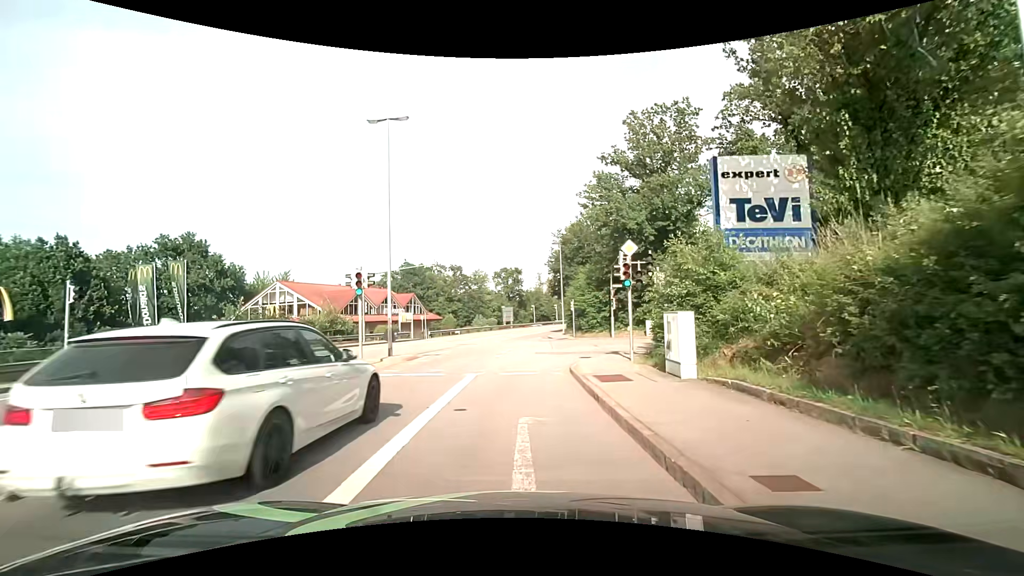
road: tertiary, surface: asphalt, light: Day
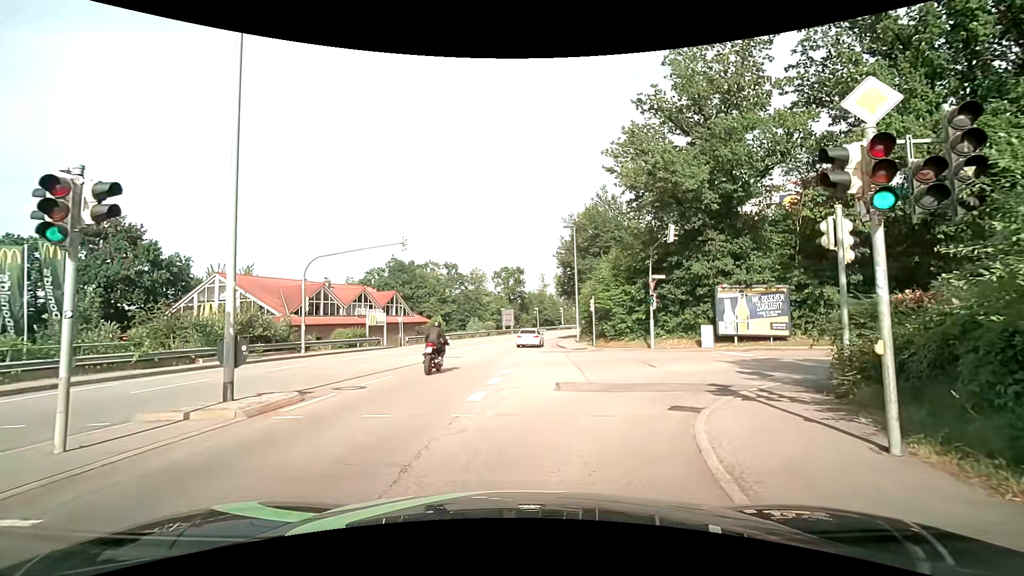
(-0.1, +11.4) m; 0°
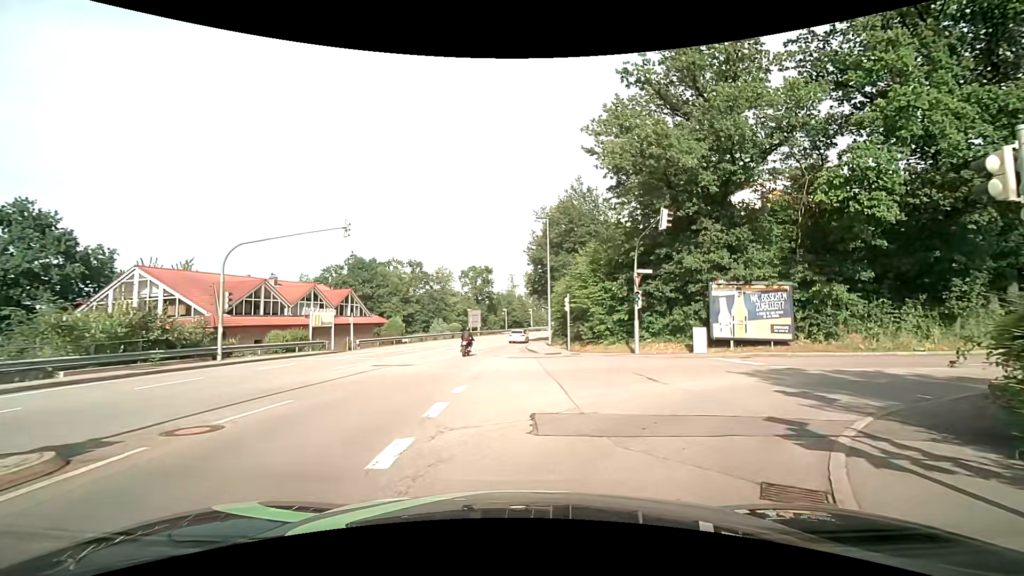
(0.0, +4.5) m; +3°
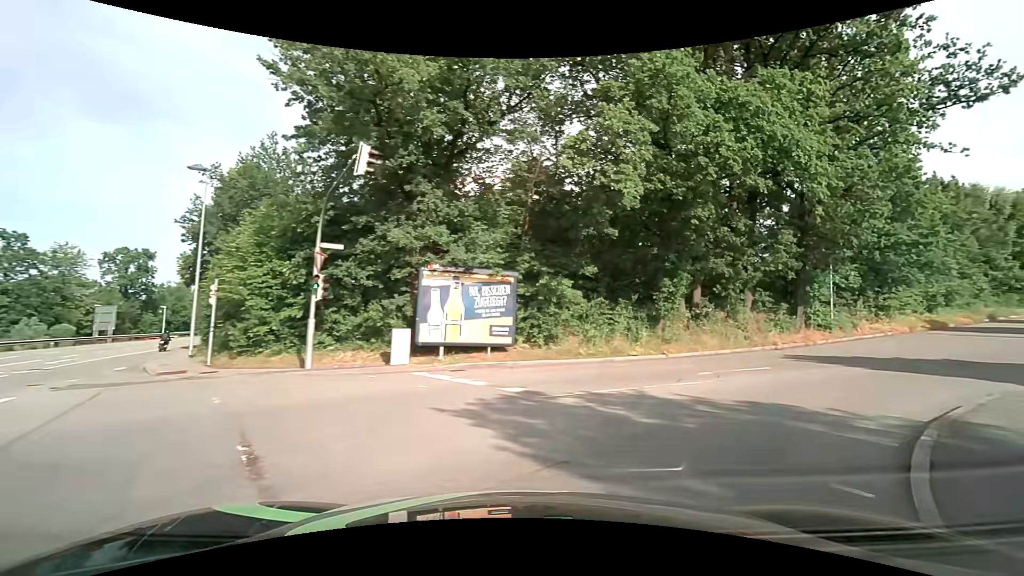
(+1.9, +8.2) m; +29°
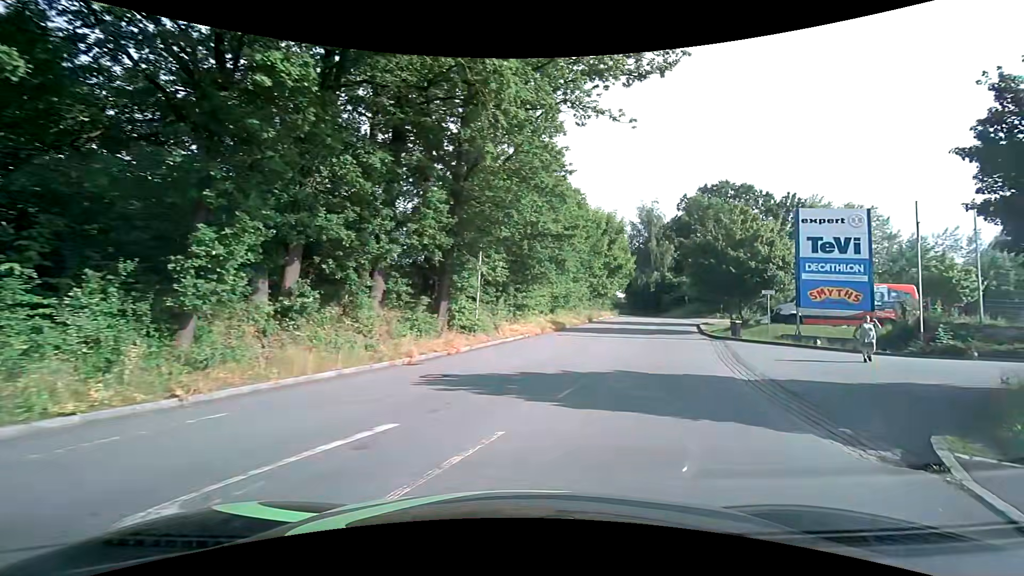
(+4.4, +10.6) m; +41°
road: residential
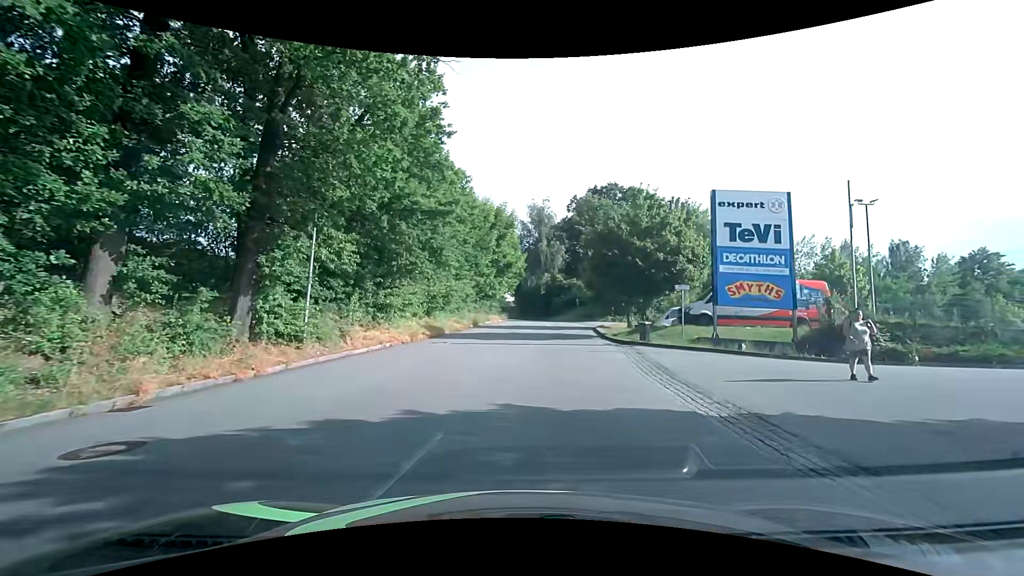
(+1.0, +6.3) m; +14°
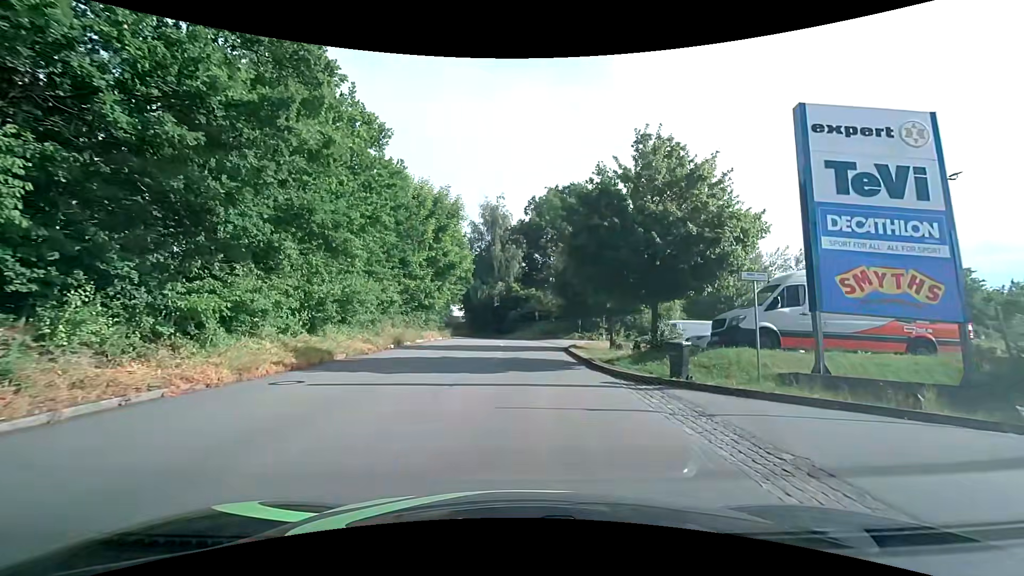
(+0.5, +10.8) m; +4°
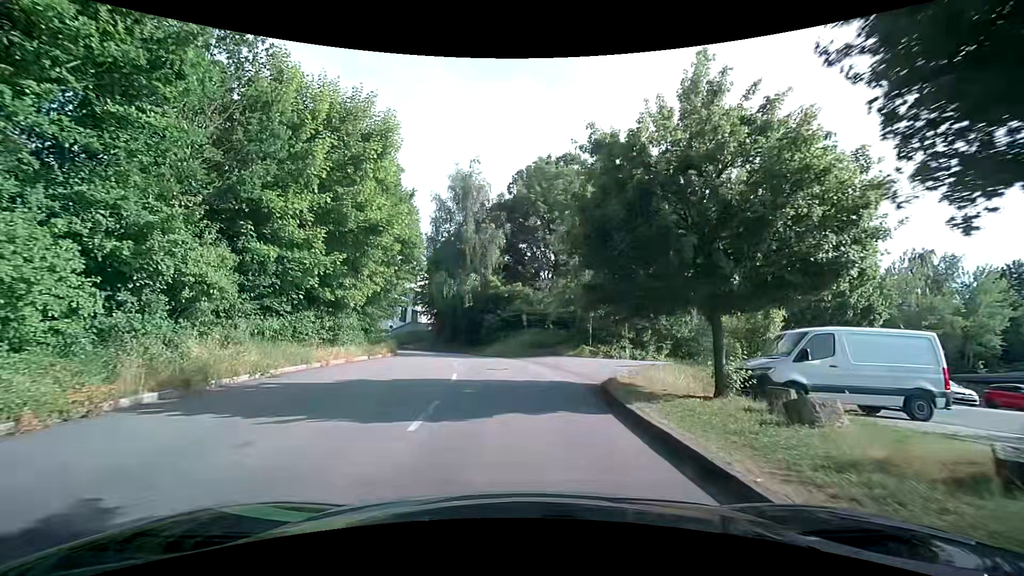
(+0.7, +16.2) m; +3°
(0, +10) (-1, +20) (-3, +30) (-5, +39) (-10, +48) (-17, +55) (-26, +60) (-35, +64) (-45, +67) (-54, +72) m
